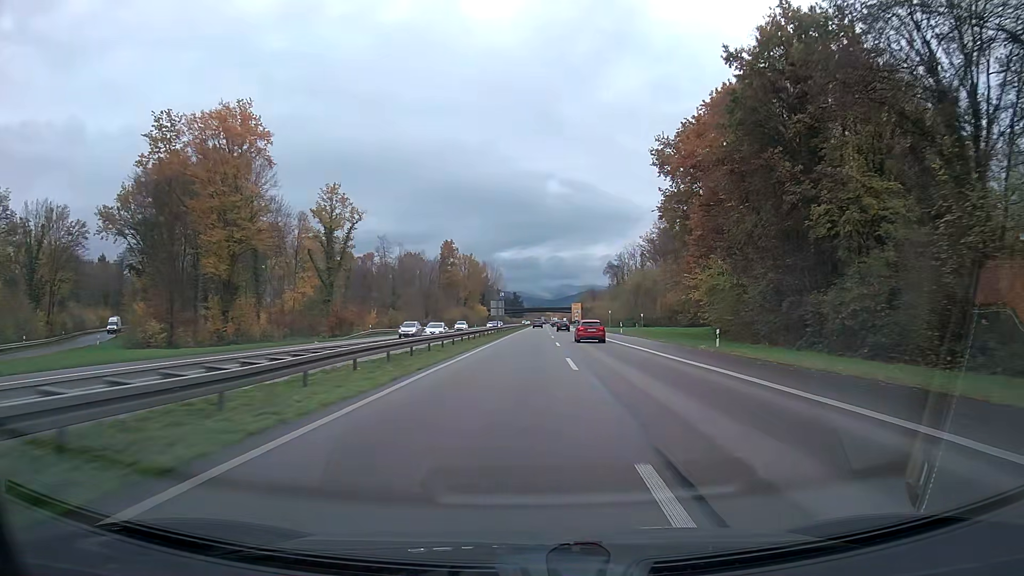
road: trunk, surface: asphalt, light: Day
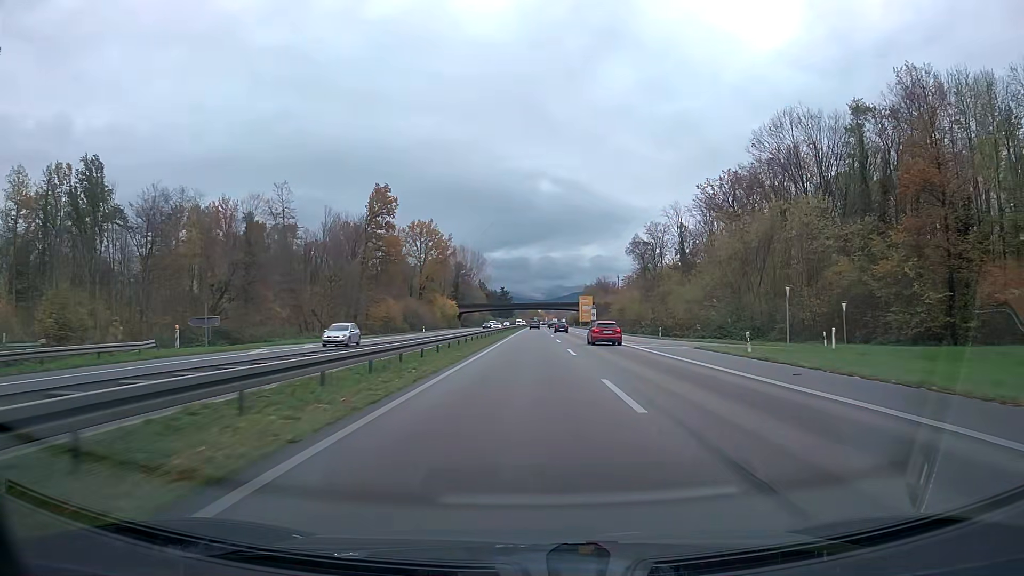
(+0.5, +79.5) m; +1°
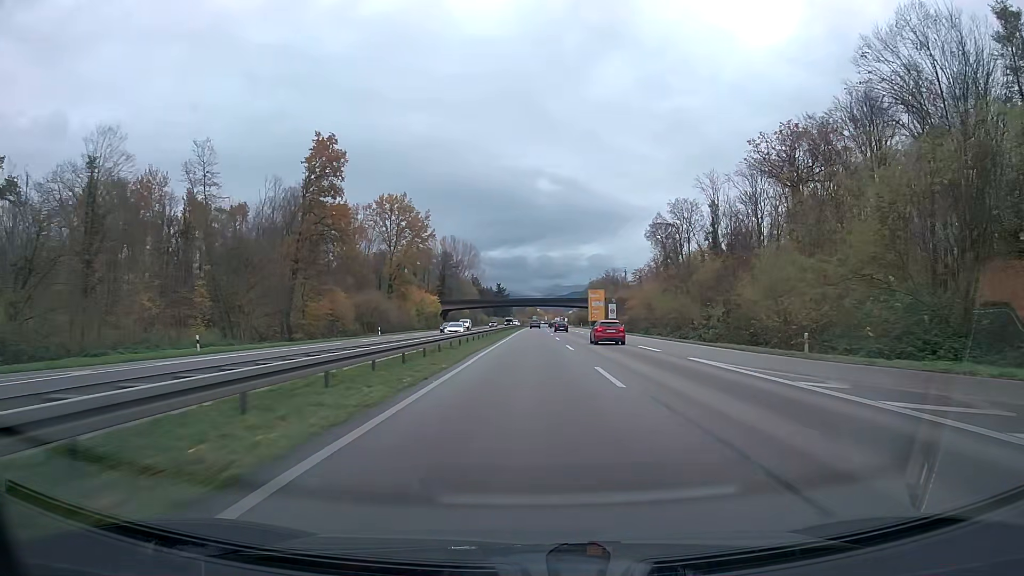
(0.0, +31.9) m; 0°
